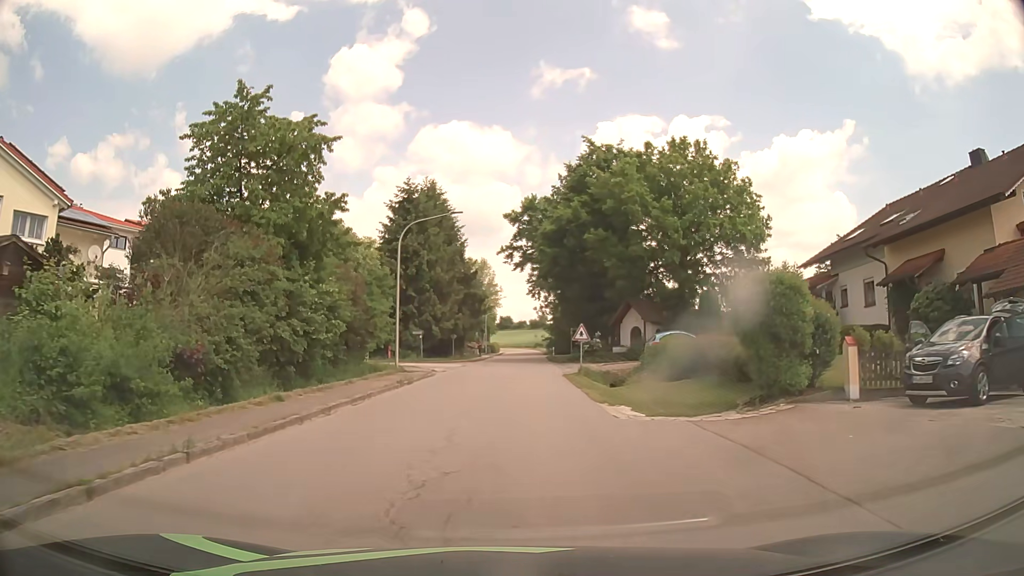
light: Day
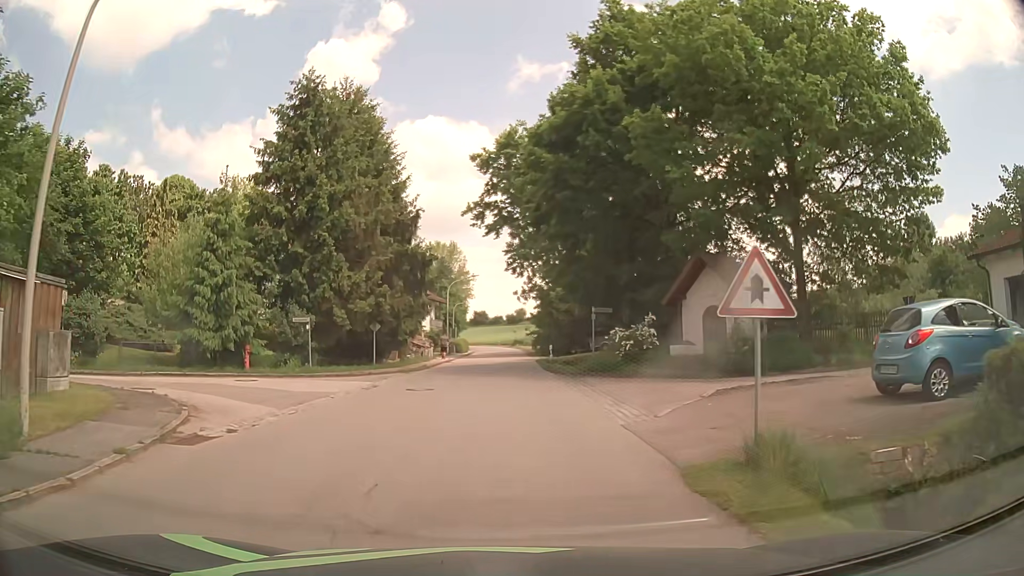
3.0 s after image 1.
(+0.7, +23.8) m; +4°
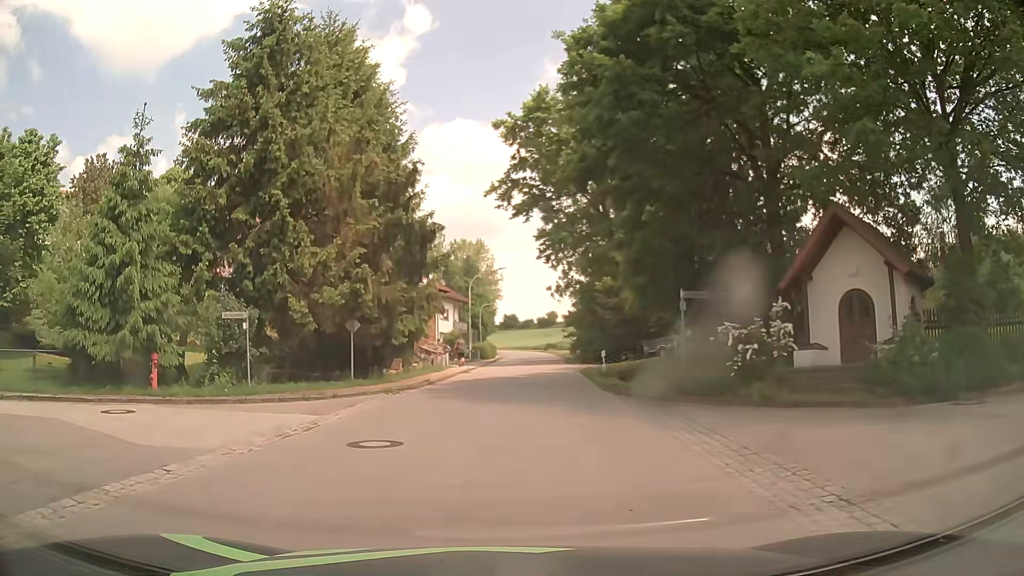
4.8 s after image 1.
(-0.3, +9.3) m; -4°
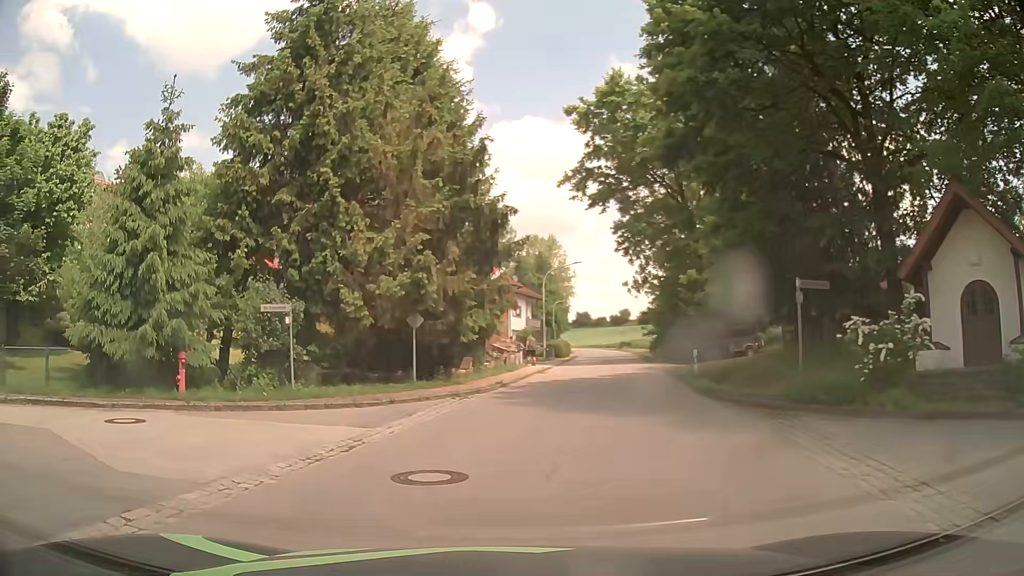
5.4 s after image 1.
(-0.1, +2.5) m; -6°
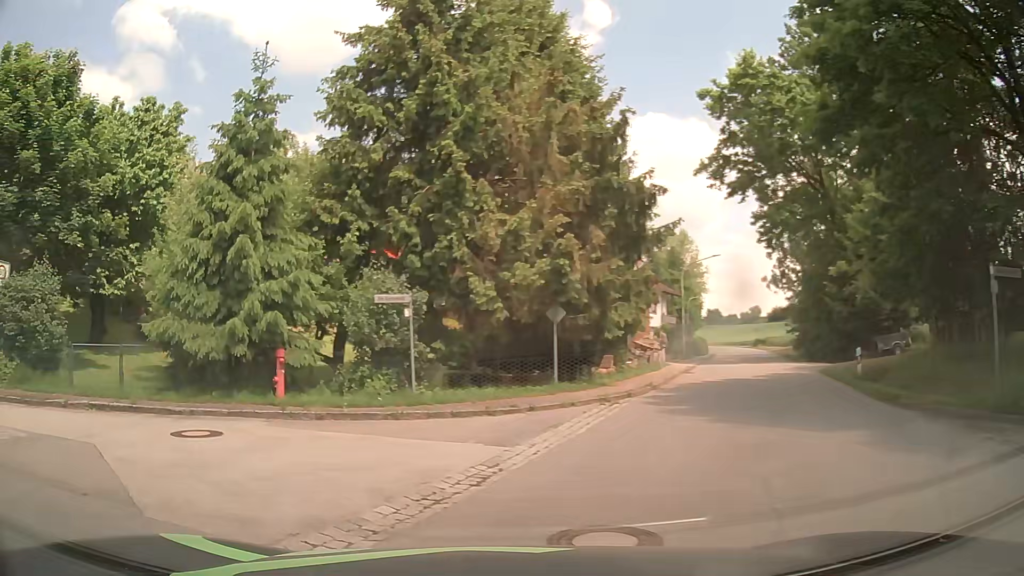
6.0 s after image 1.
(-0.2, +2.3) m; -11°
